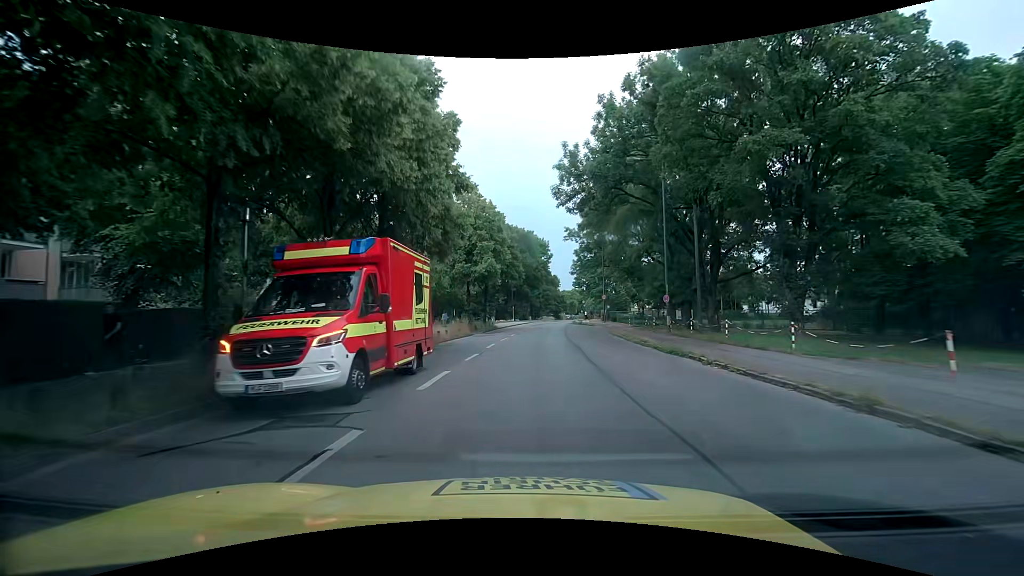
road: tertiary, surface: asphalt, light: Day
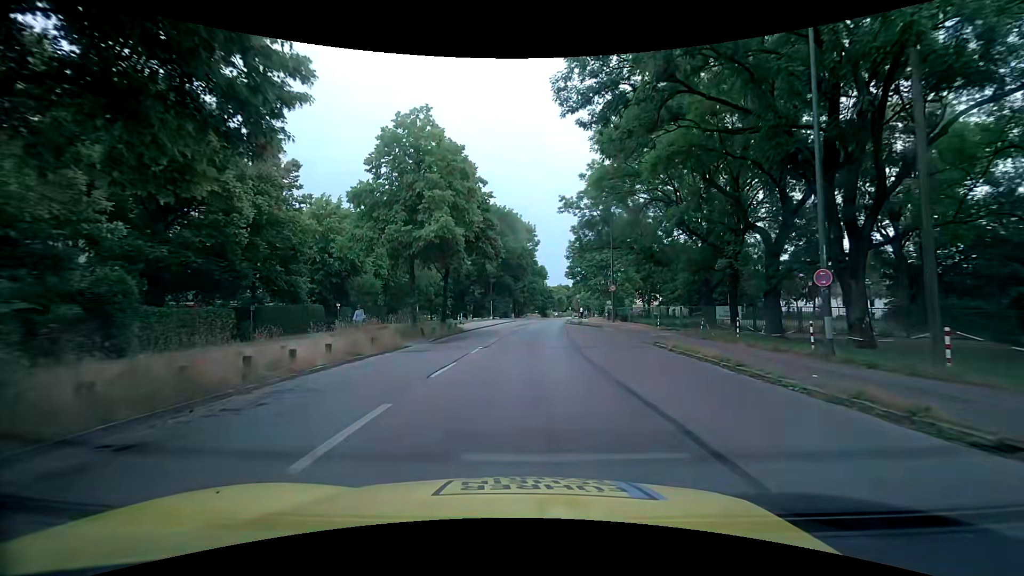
(+0.2, +16.4) m; +2°
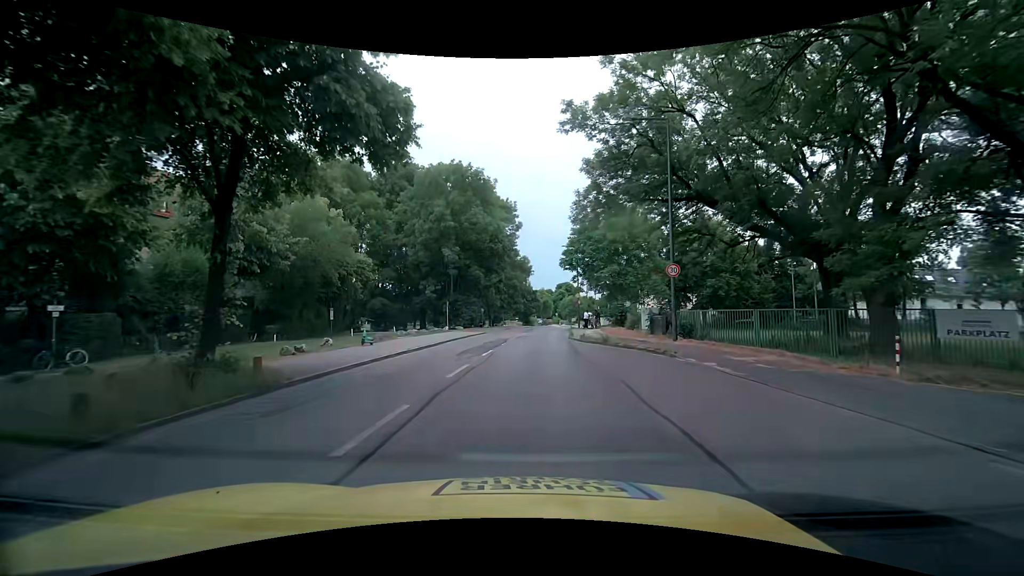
(+0.3, +23.3) m; 0°
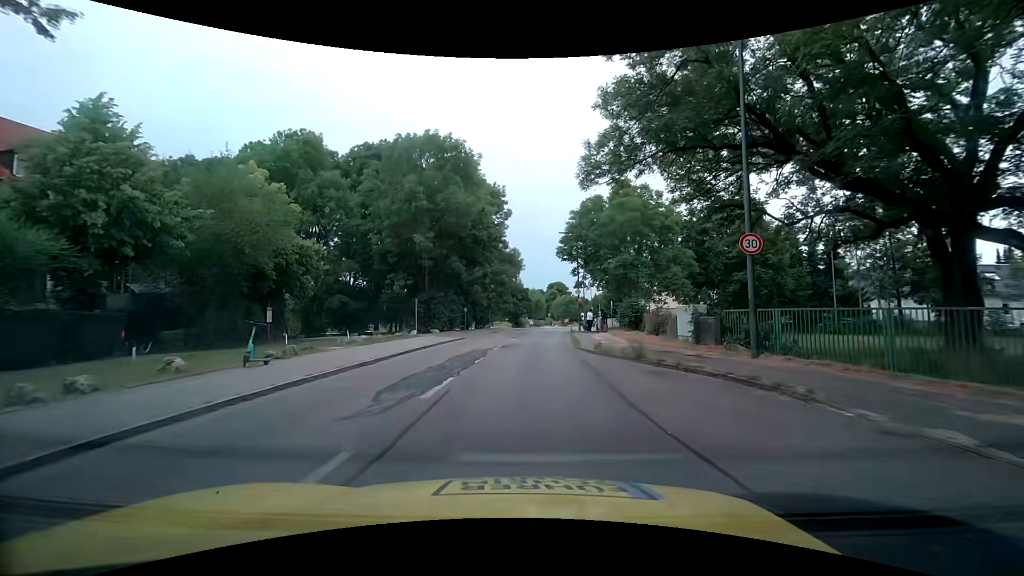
(+0.3, +8.6) m; +3°
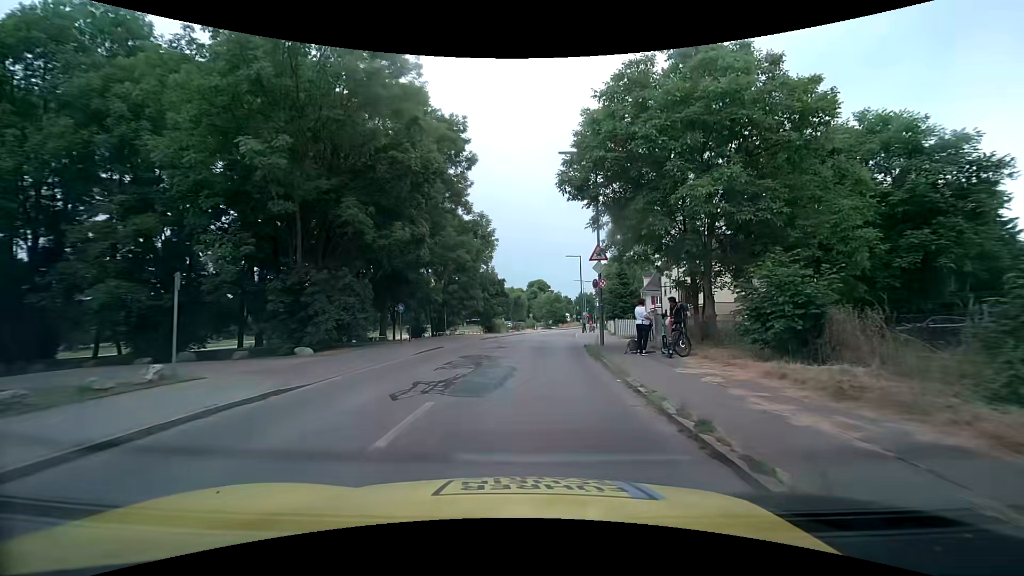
(+0.2, +21.2) m; +2°
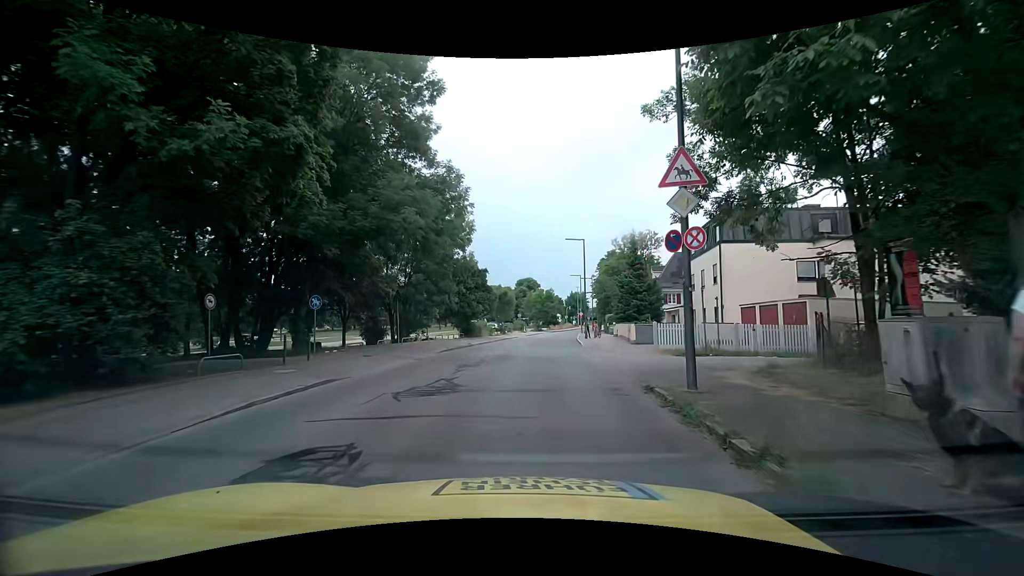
(+0.2, +12.4) m; +2°
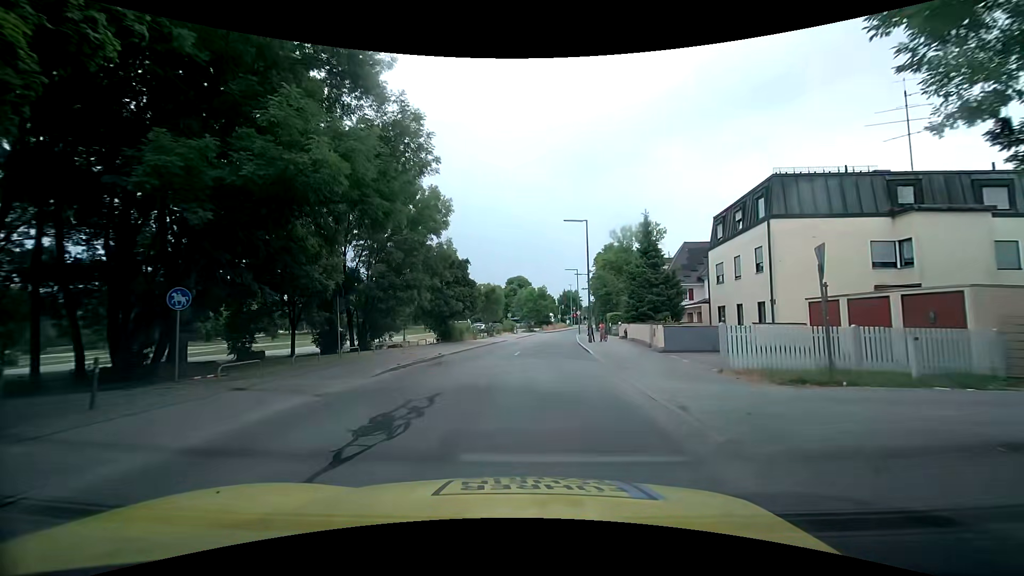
(0.0, +8.1) m; +2°
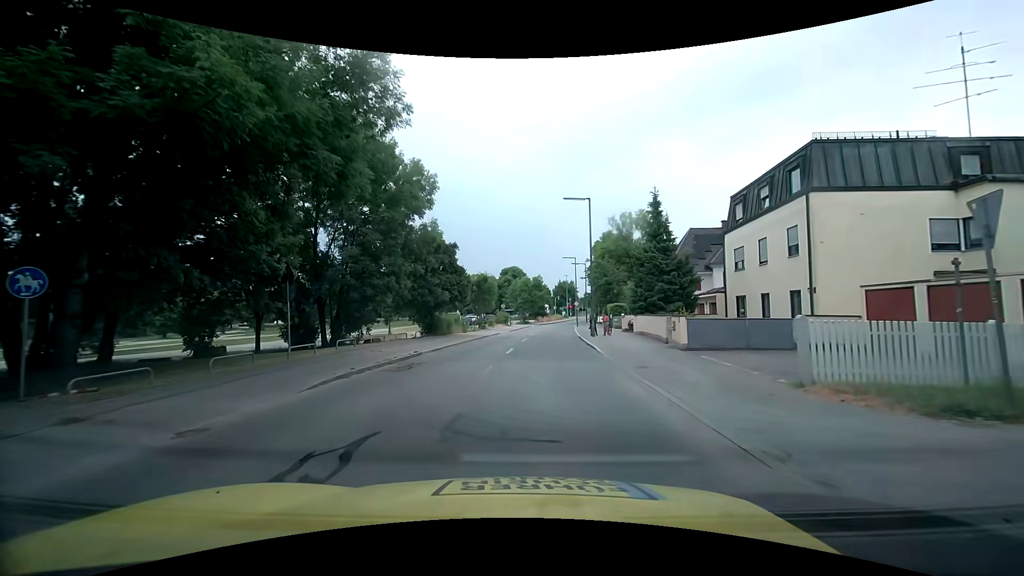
(-0.1, +4.0) m; 0°
(0, +10) (0, +20) (+1, +30) (+2, +40) (+3, +50) (+3, +60) (+4, +70) (+5, +80) (+7, +90) (+9, +99) m
